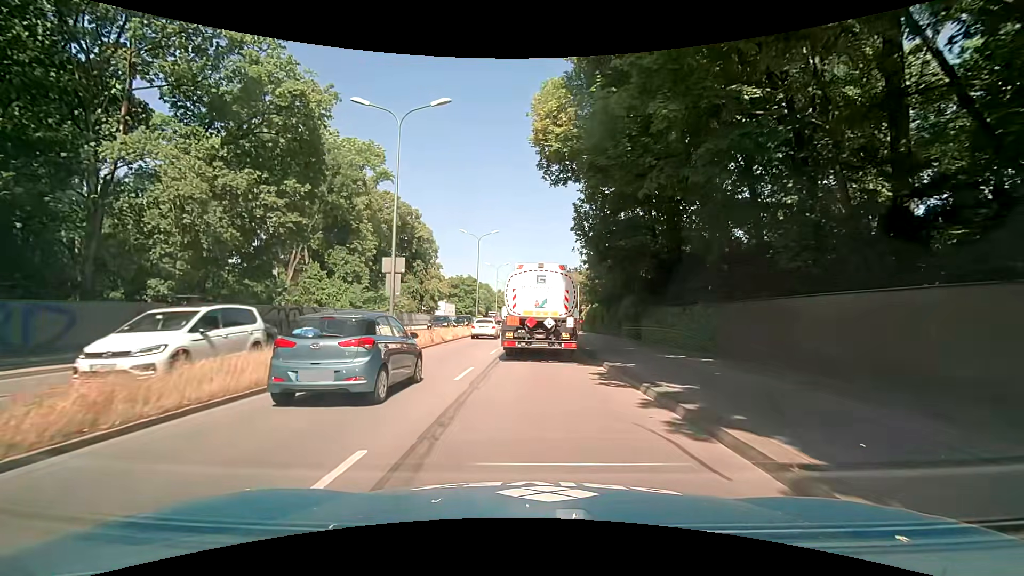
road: trunk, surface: asphalt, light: Day
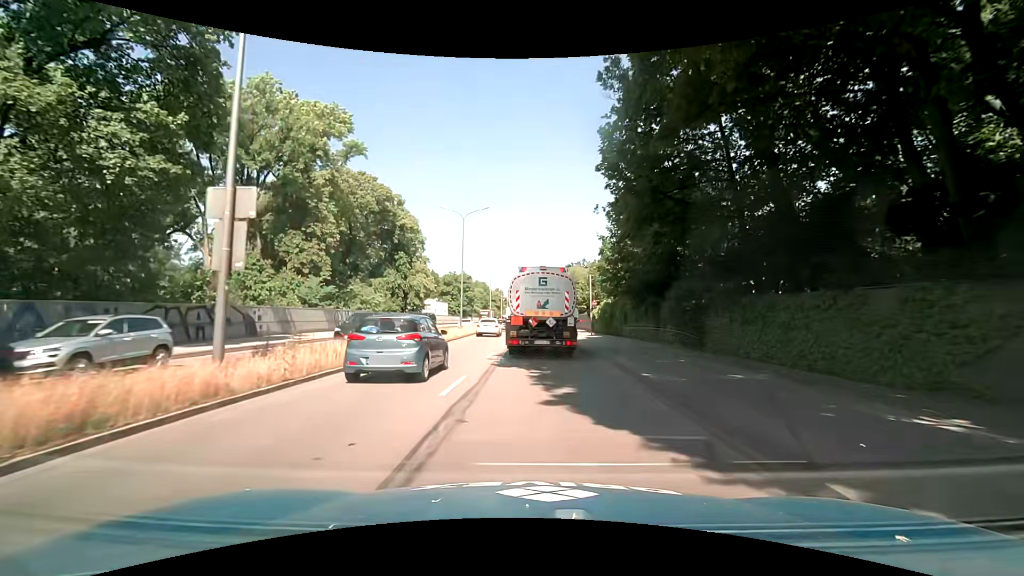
(0.0, +11.2) m; 0°
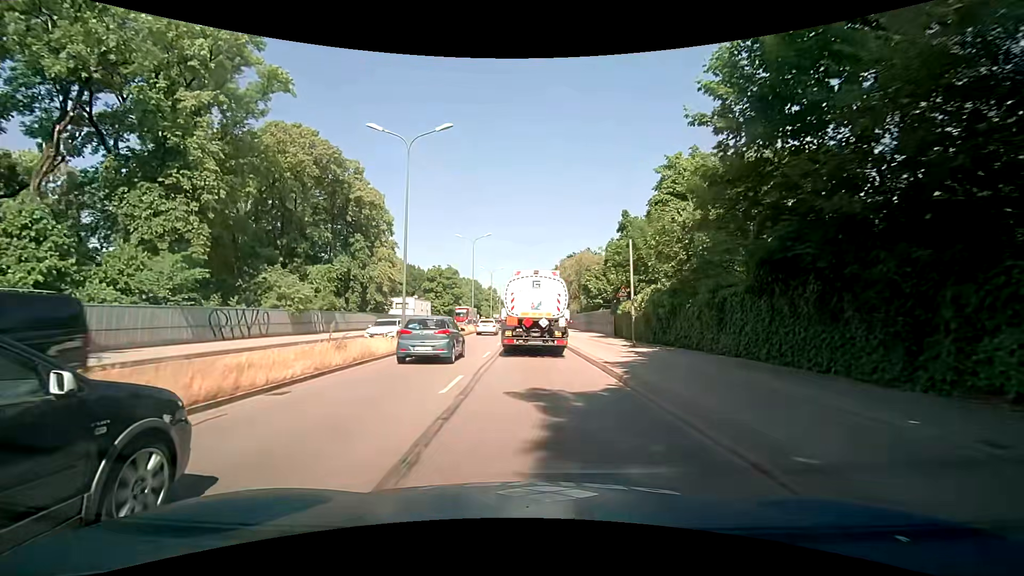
(+0.1, +17.8) m; +1°
(0, +10) (0, +20) (0, +30) (0, +40) (0, +50) (0, +60) (-1, +70) (-1, +80) (-1, +90) (-1, +100) m
